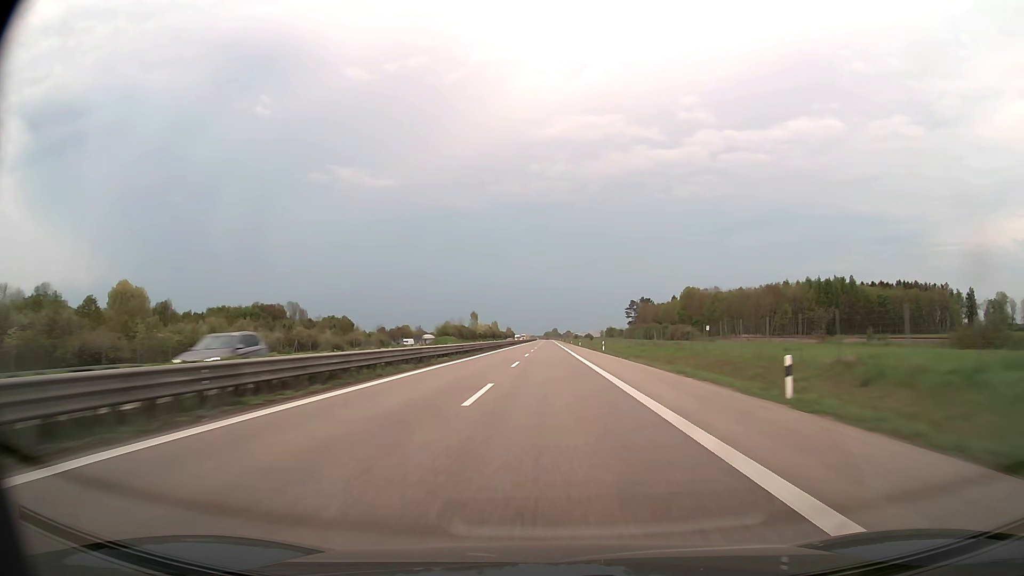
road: trunk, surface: asphalt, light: Day
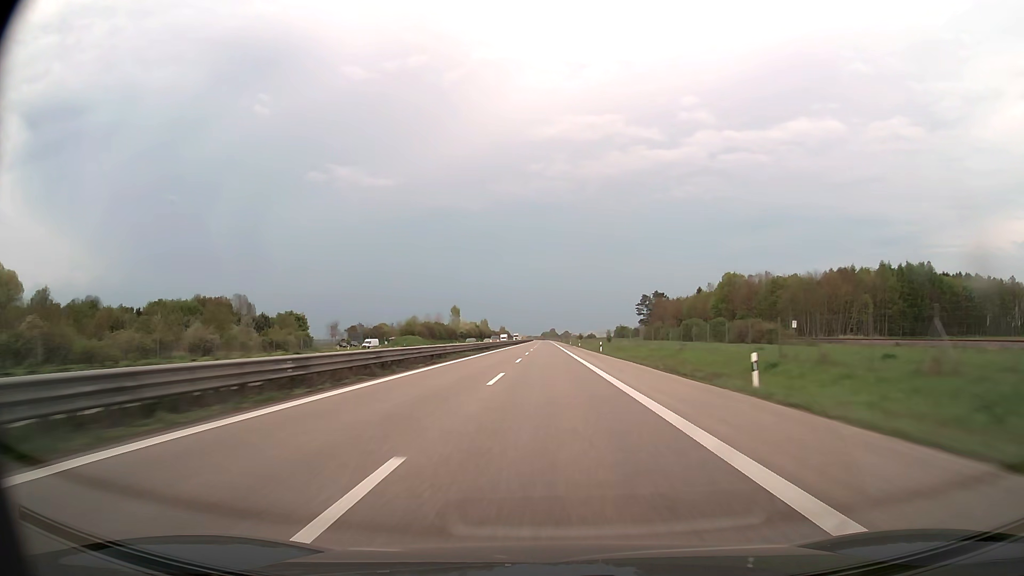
(+0.1, +47.6) m; 0°
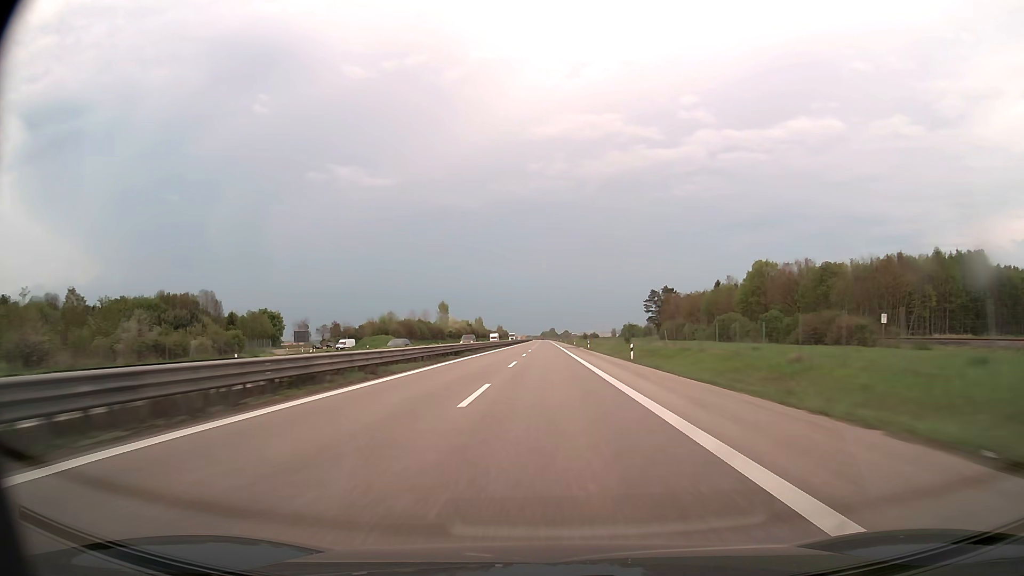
(0.0, +23.8) m; 0°
